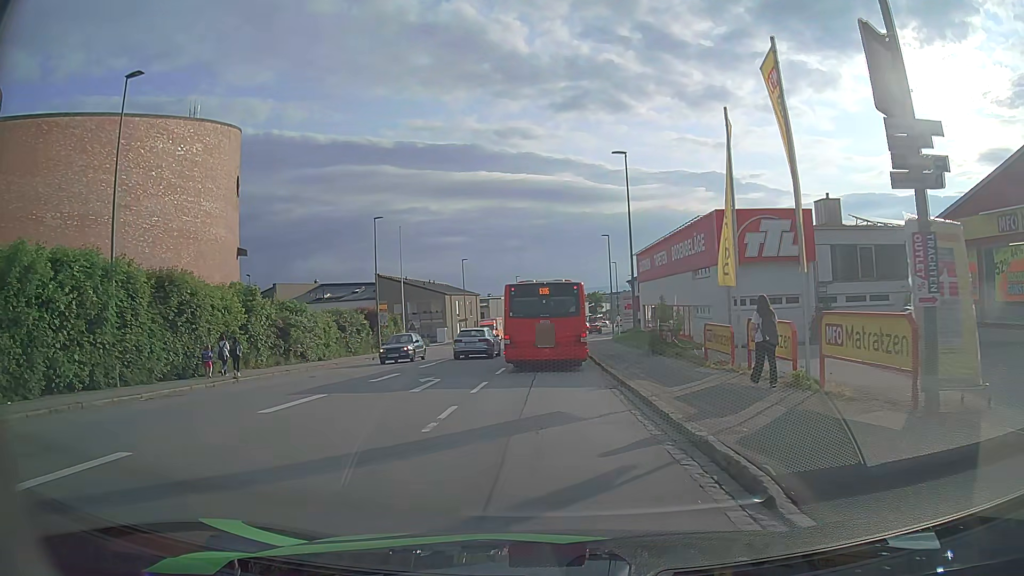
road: tertiary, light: Day
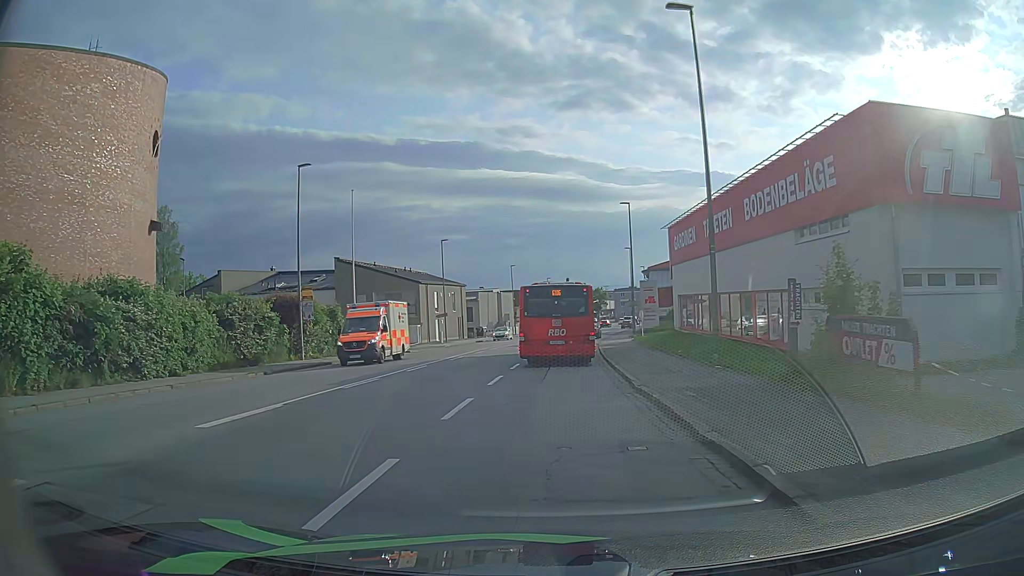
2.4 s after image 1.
(+0.1, +17.0) m; 0°
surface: asphalt
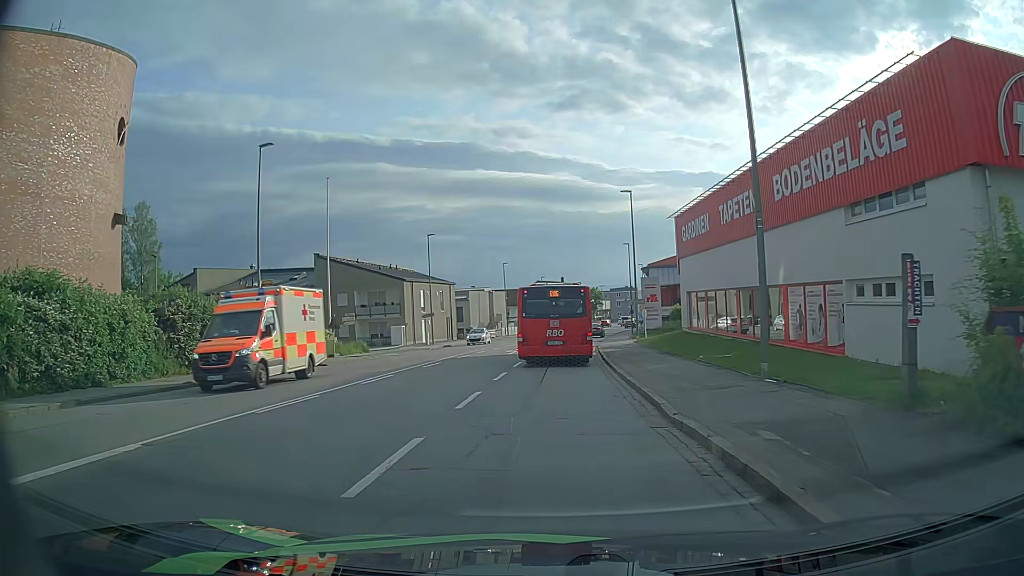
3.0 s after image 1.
(0.0, +4.6) m; 0°
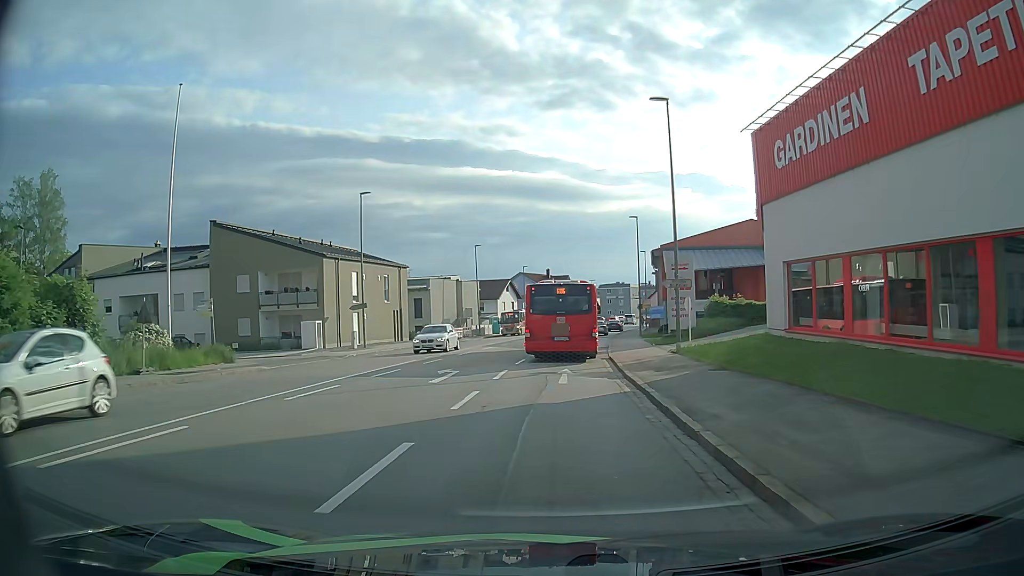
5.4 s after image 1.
(+0.3, +19.0) m; +2°
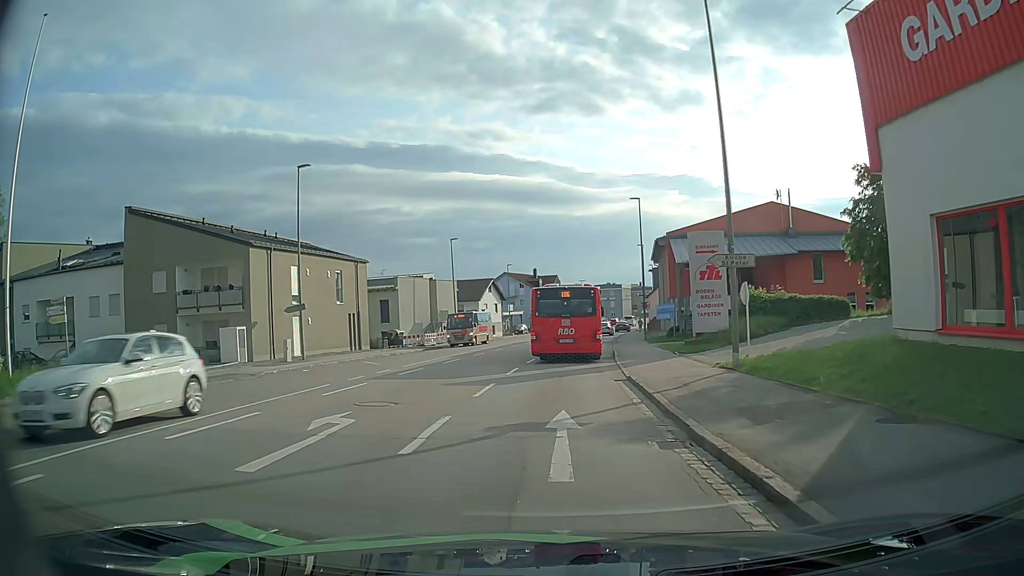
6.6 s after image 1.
(+0.1, +9.6) m; +1°
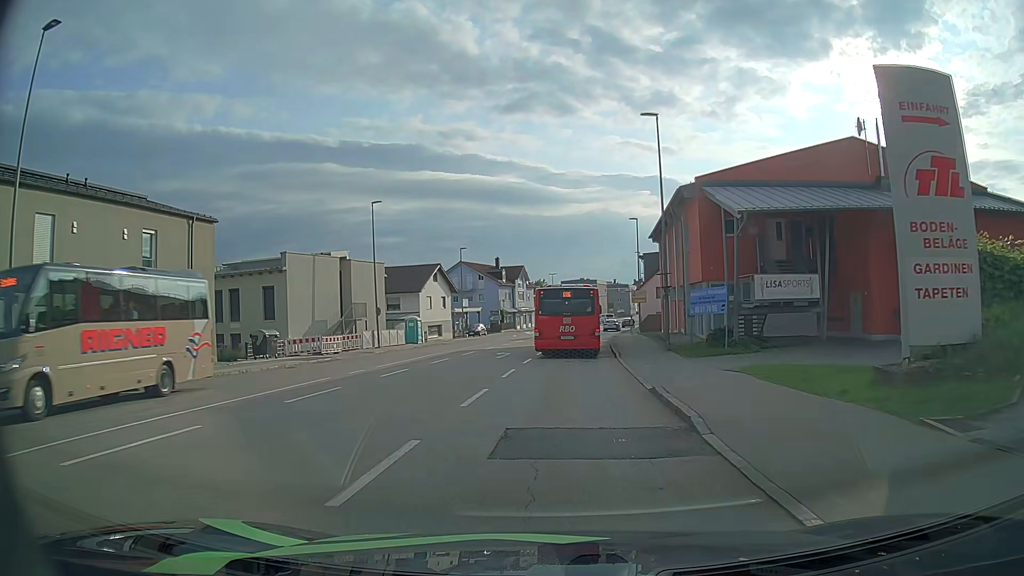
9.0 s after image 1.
(+0.5, +20.2) m; +3°
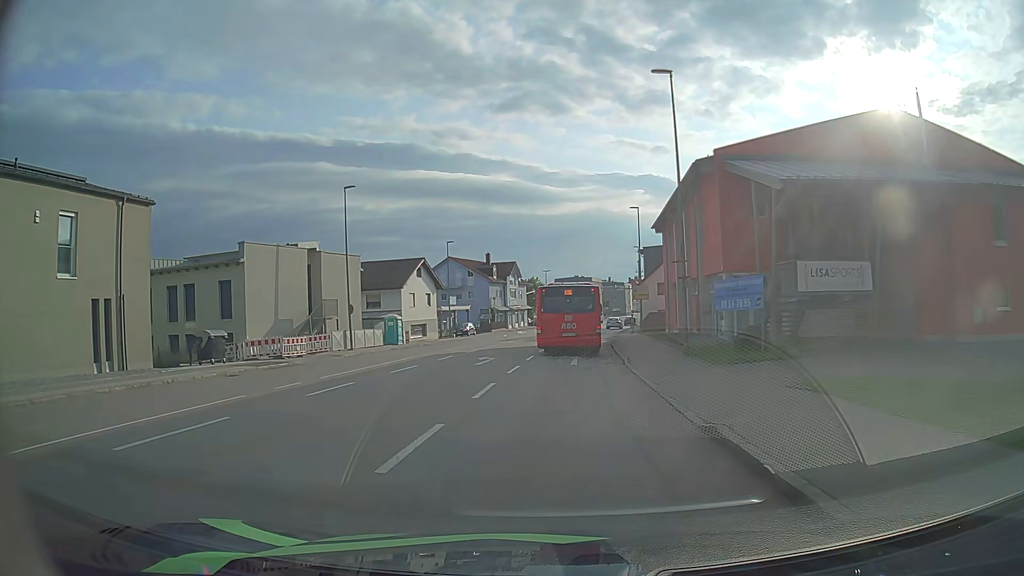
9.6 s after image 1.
(0.0, +5.2) m; 0°
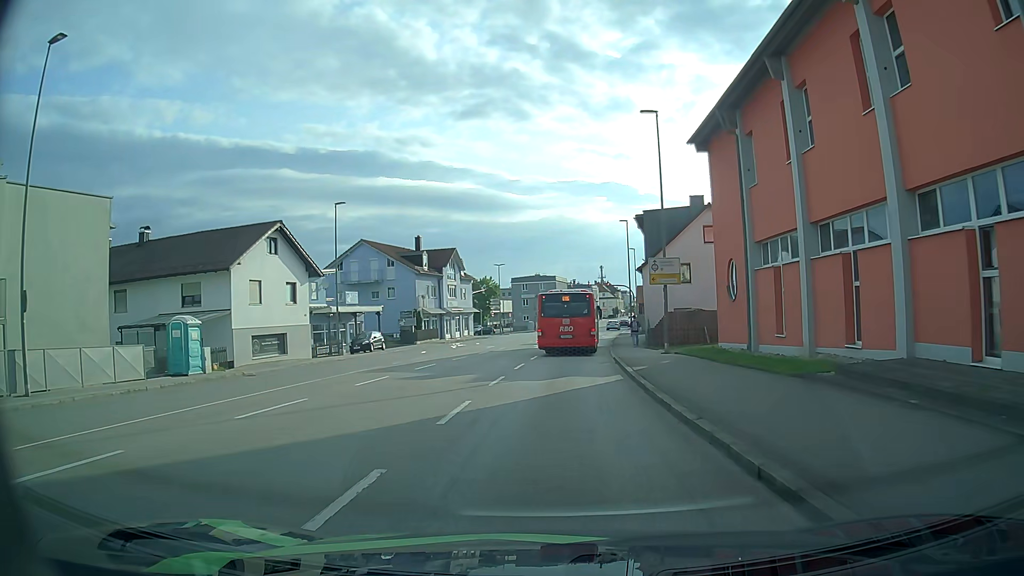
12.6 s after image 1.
(+1.0, +26.7) m; +4°
